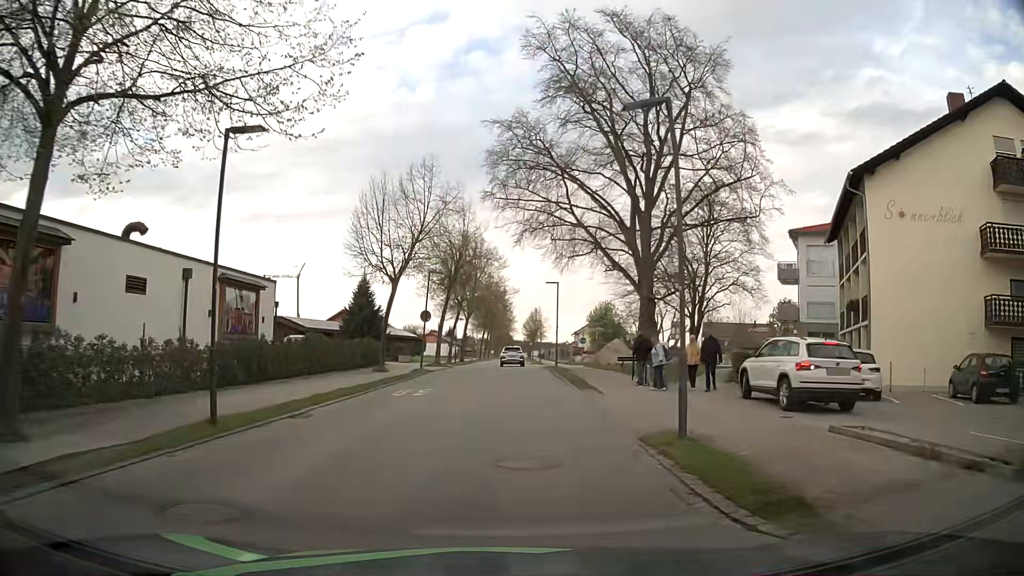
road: residential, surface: asphalt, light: Day
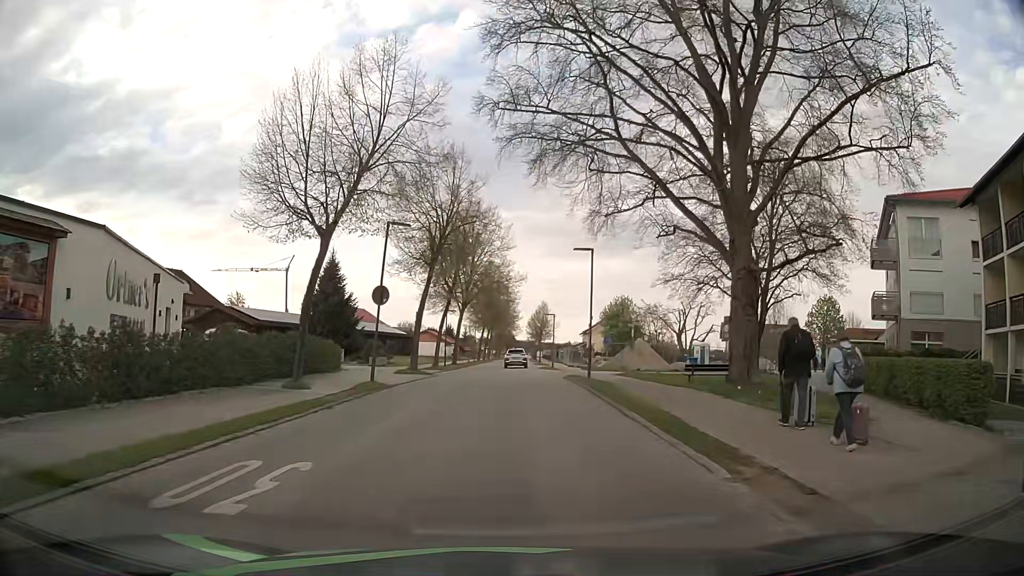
(-0.2, +13.3) m; 0°
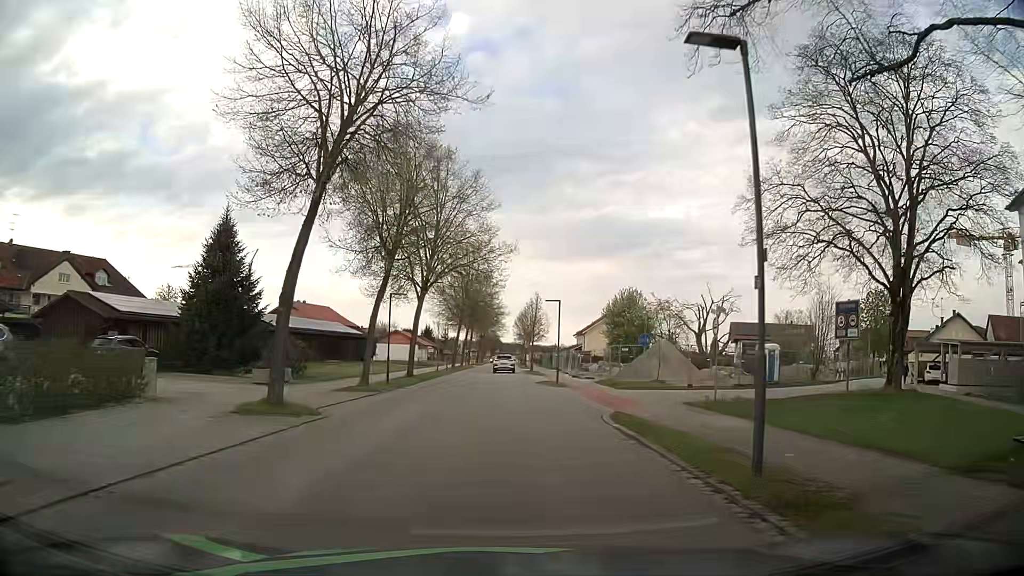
(+0.2, +17.8) m; +1°
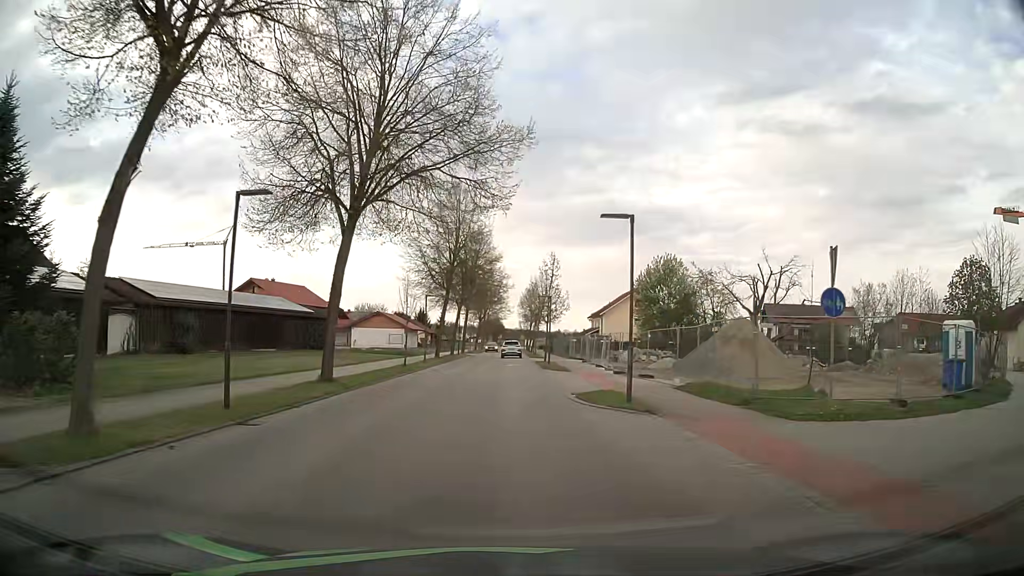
(+0.1, +18.2) m; 0°
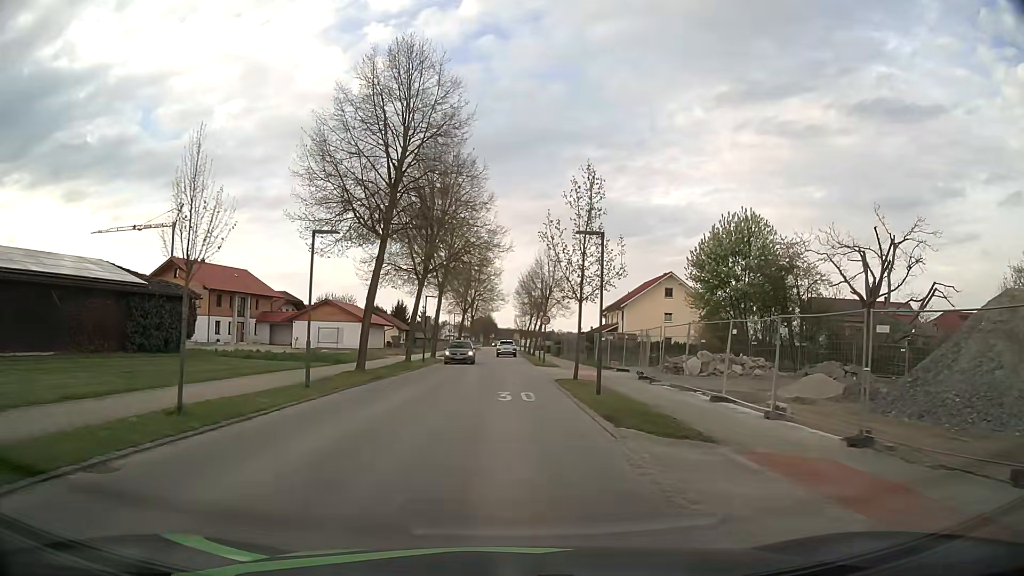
(0.0, +23.3) m; +1°
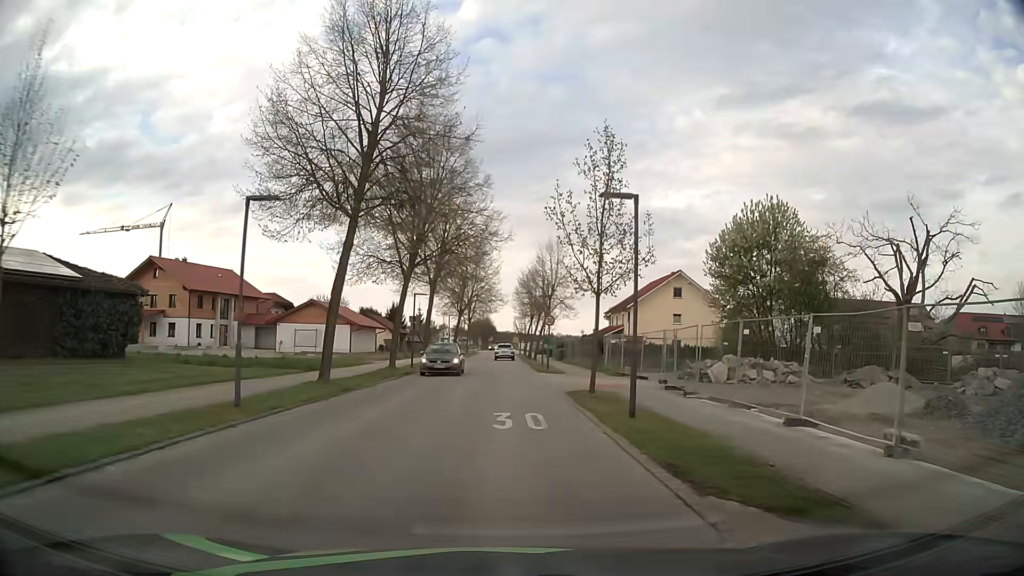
(0.0, +4.7) m; 0°
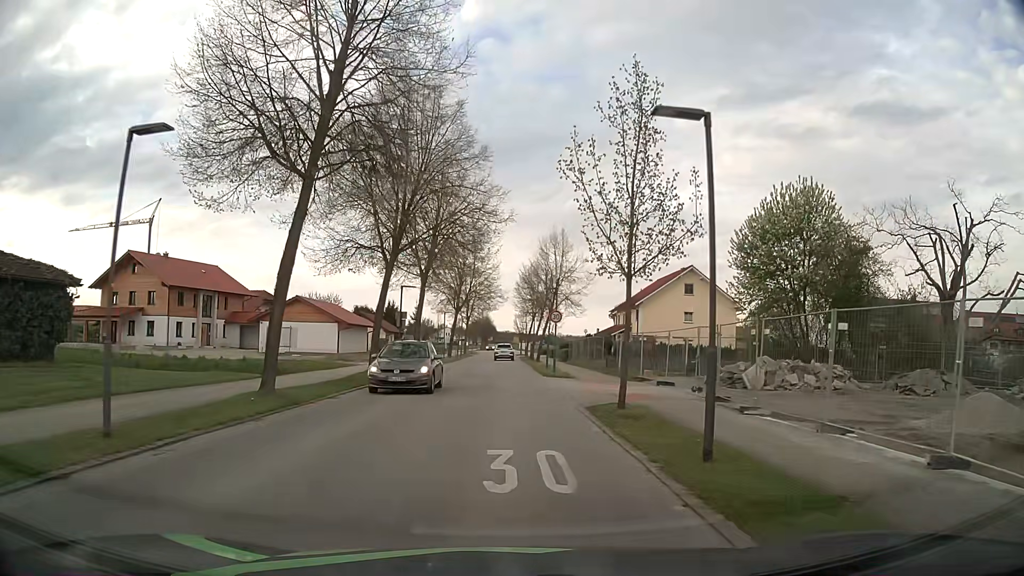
(0.0, +4.7) m; 0°
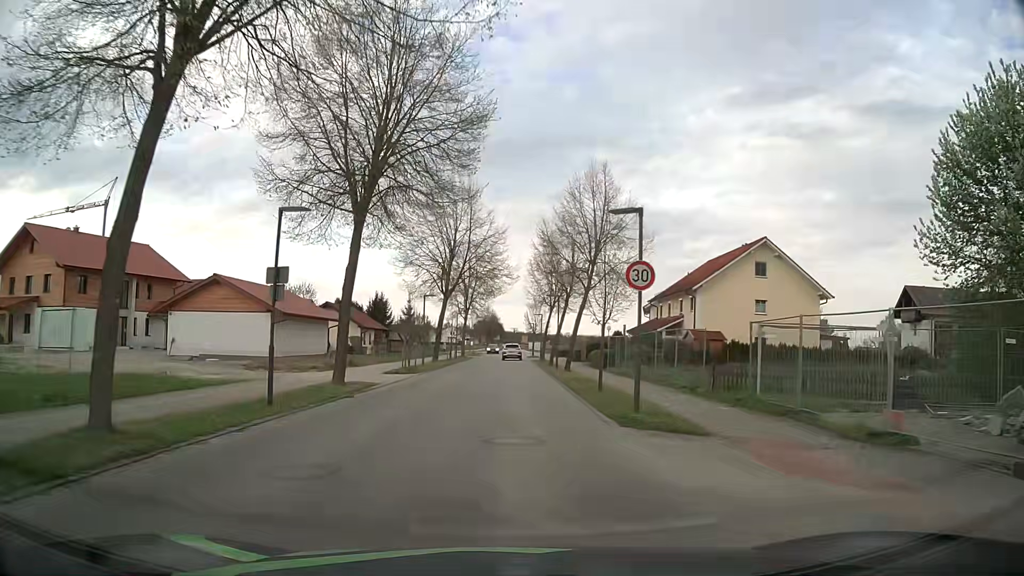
(-0.1, +18.6) m; -1°
